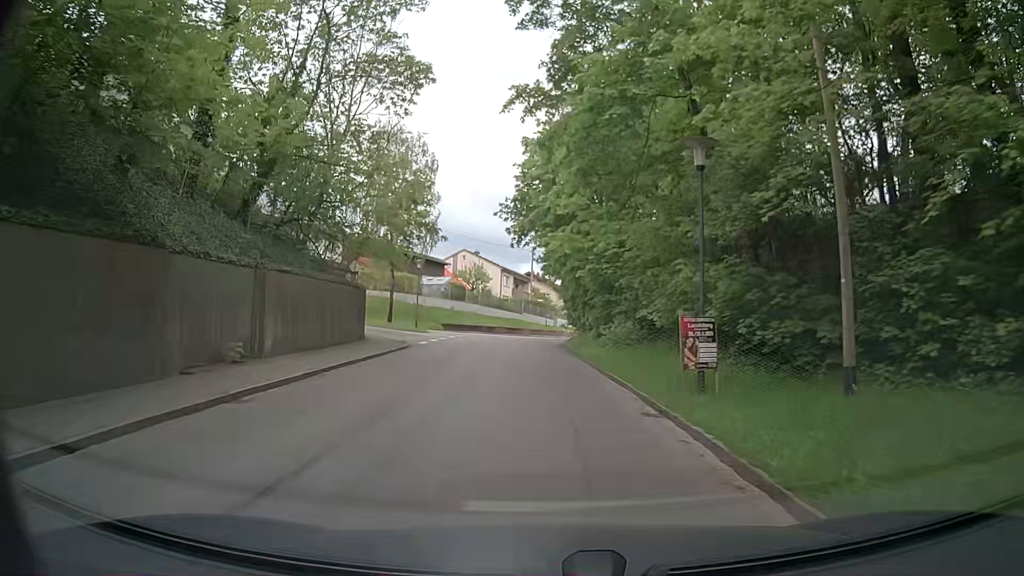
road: tertiary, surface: asphalt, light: Day
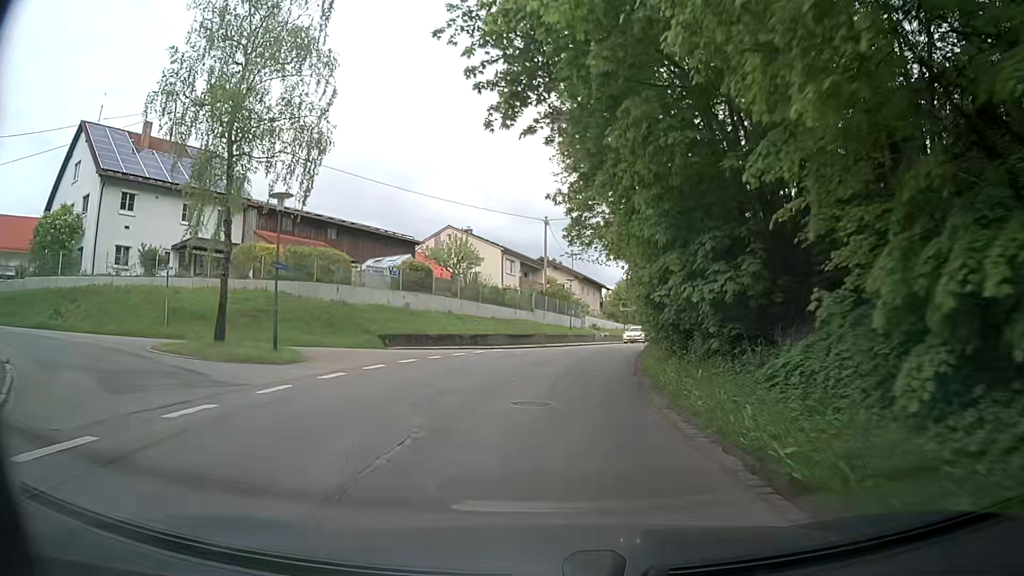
(-0.5, +26.8) m; -1°
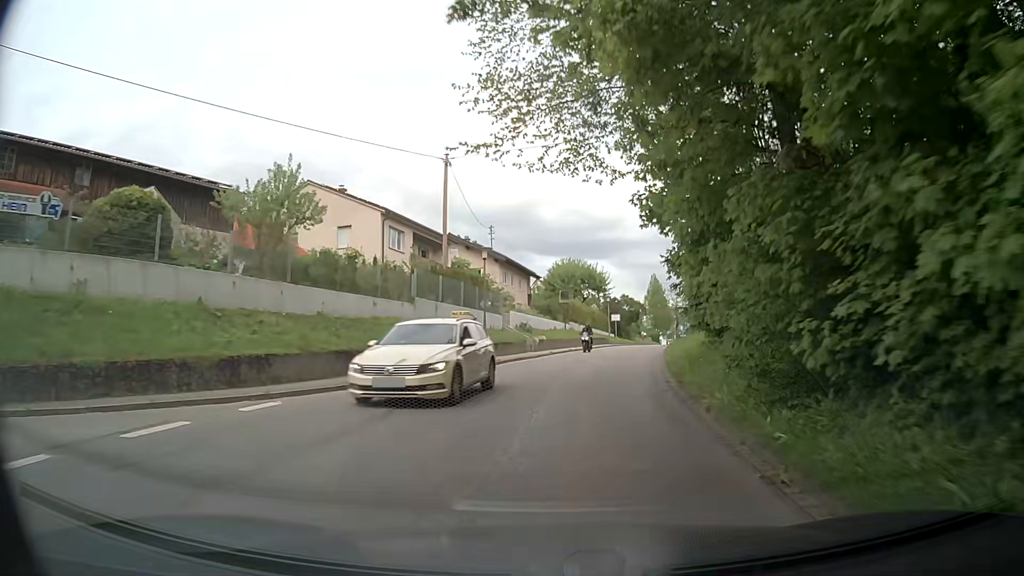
(+0.7, +21.8) m; +6°
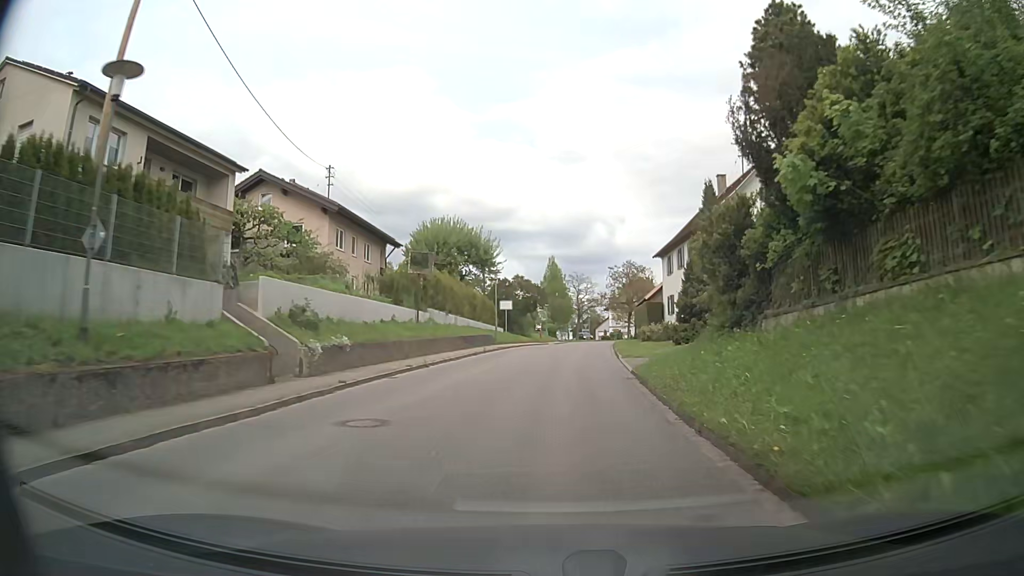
(+1.6, +22.4) m; +9°
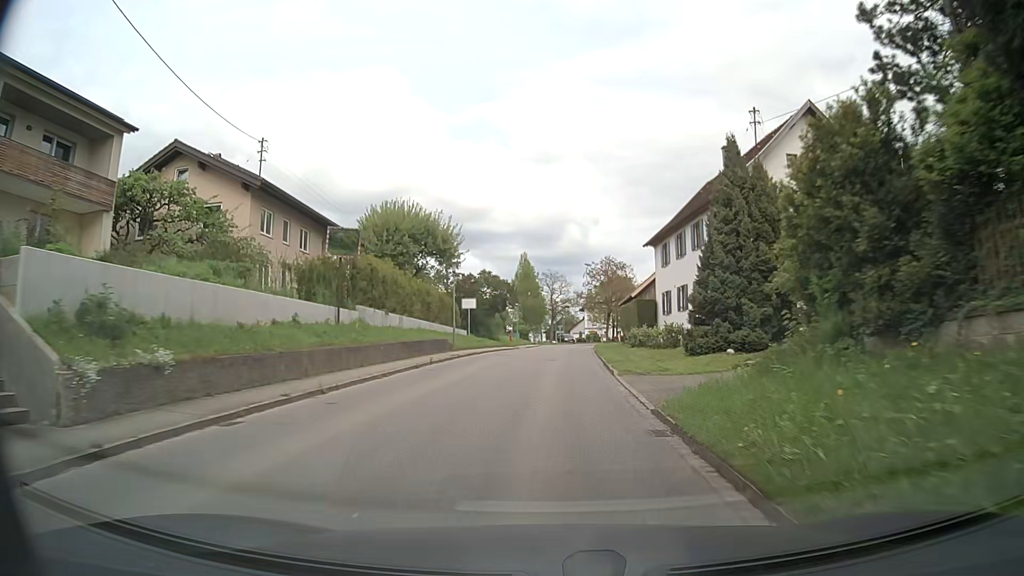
(+0.2, +7.7) m; +2°
